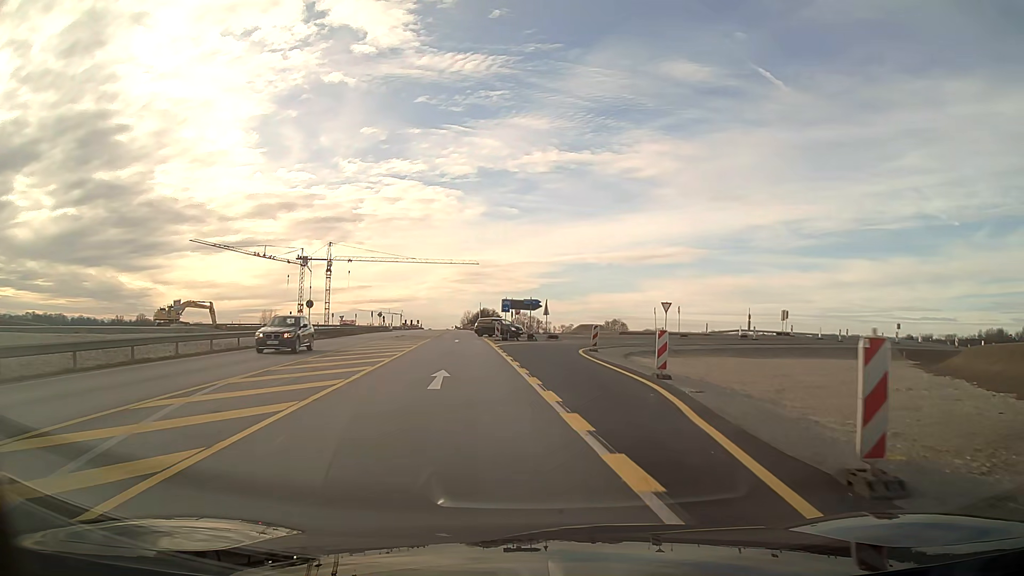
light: Day
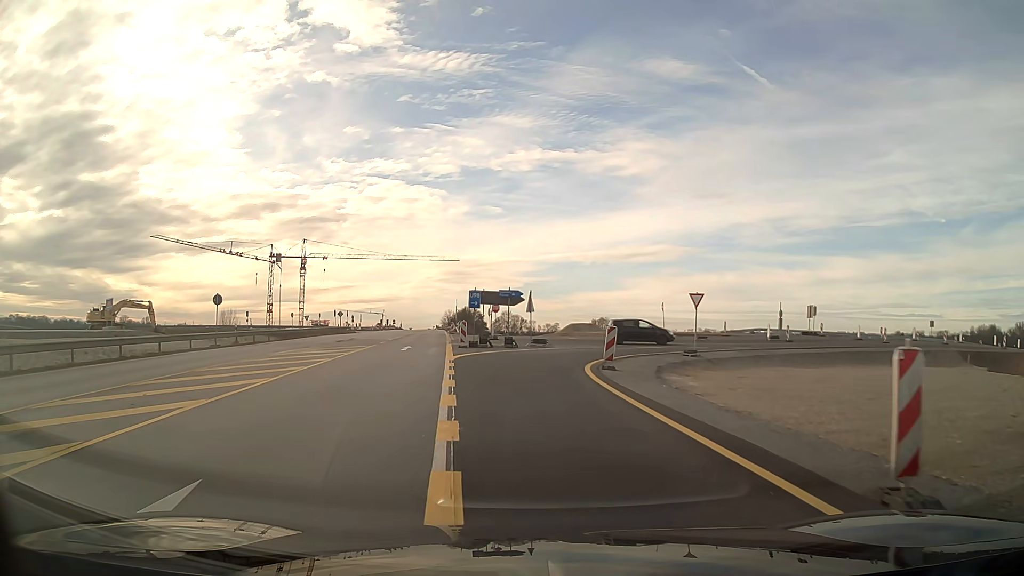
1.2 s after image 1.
(+0.2, +12.7) m; +1°
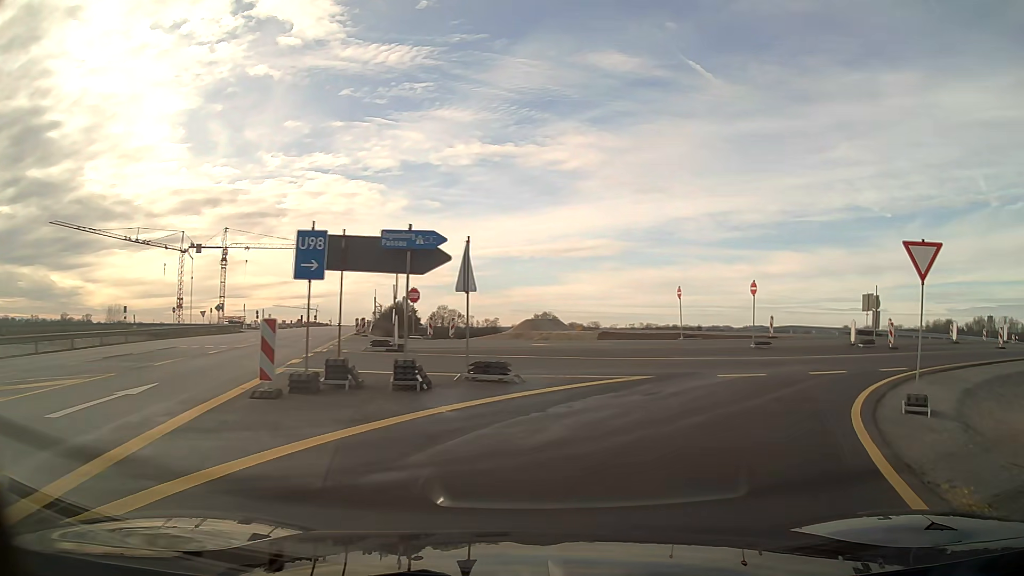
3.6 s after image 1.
(+0.3, +22.1) m; +11°
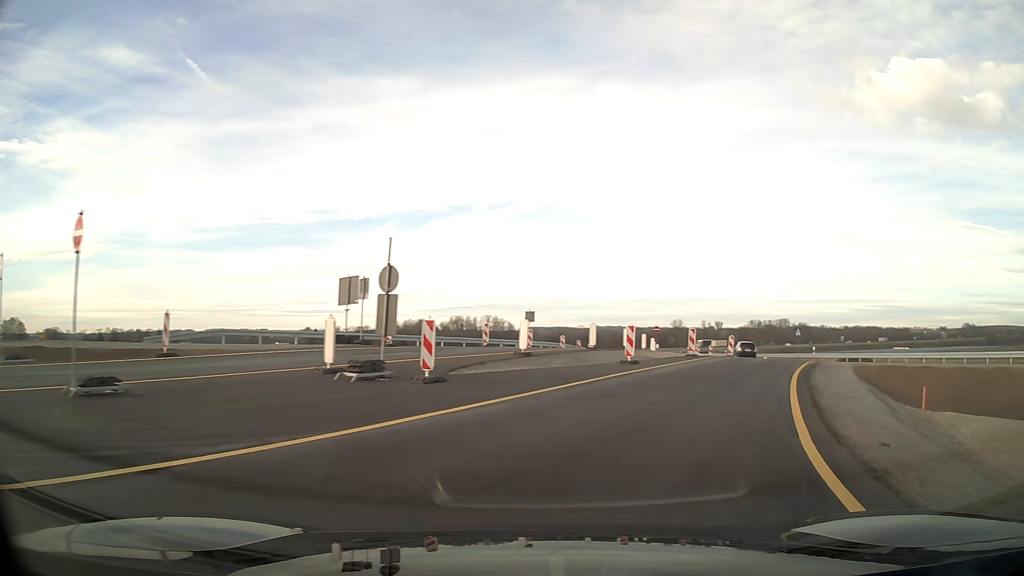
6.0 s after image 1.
(+7.3, +18.1) m; +44°
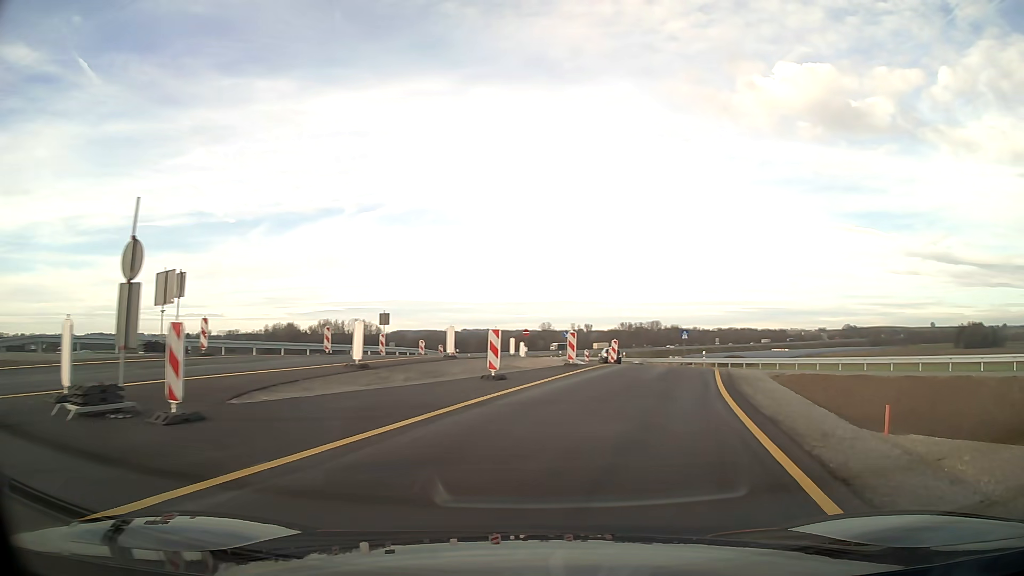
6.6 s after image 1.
(+0.5, +5.5) m; +10°
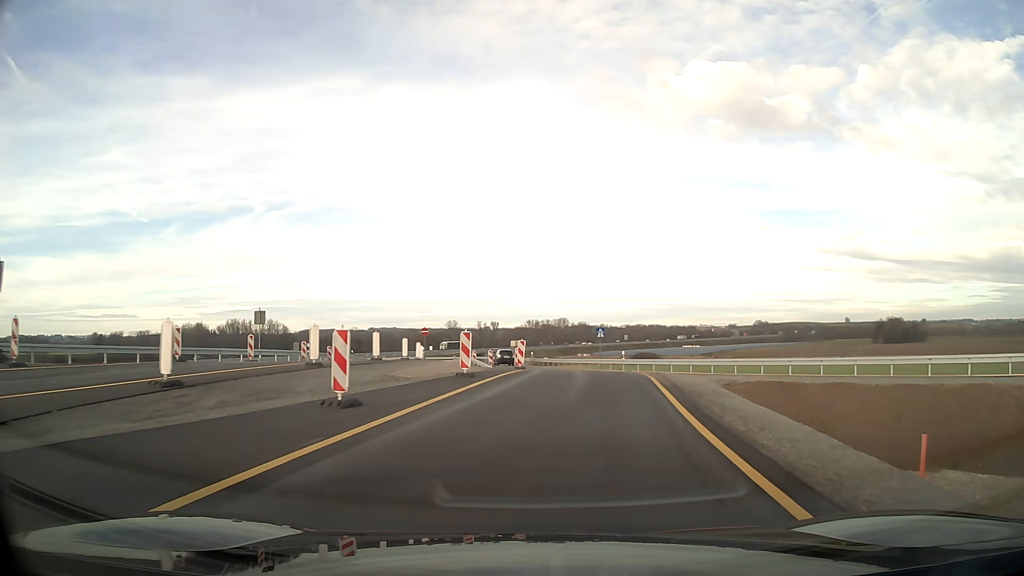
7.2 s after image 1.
(+0.4, +5.9) m; +7°
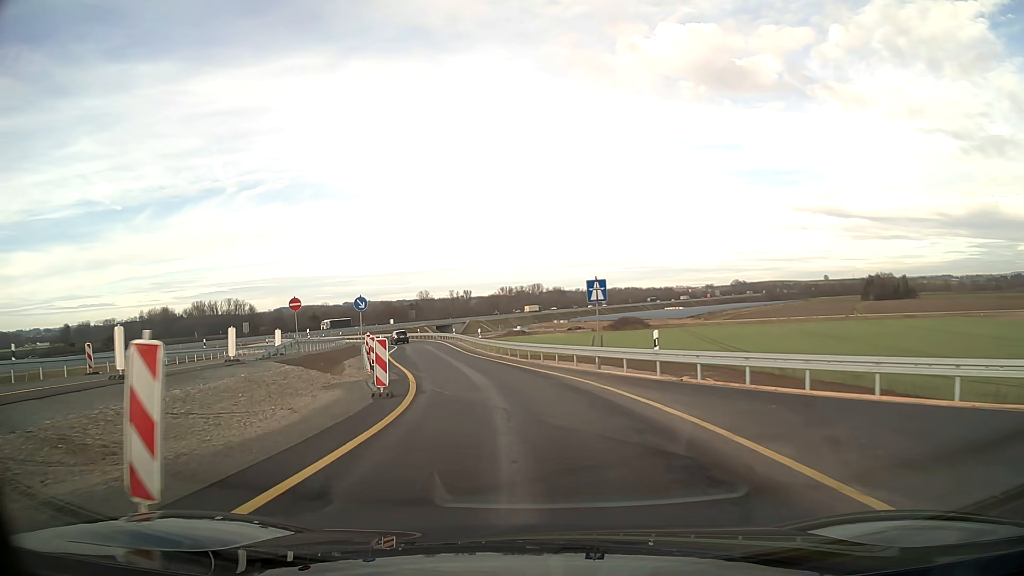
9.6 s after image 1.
(+1.0, +26.4) m; -1°
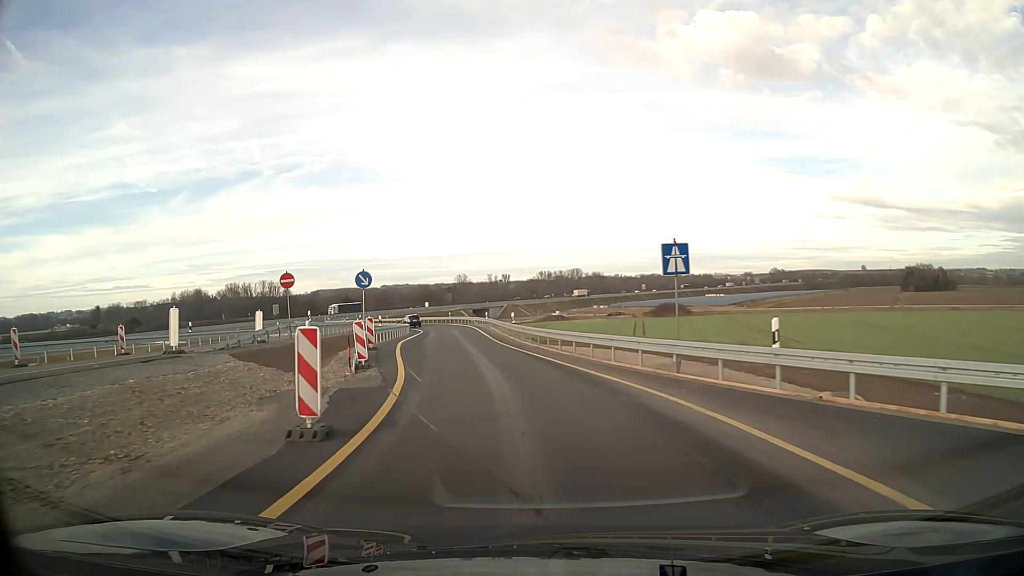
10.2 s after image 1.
(-0.2, +7.1) m; -3°
